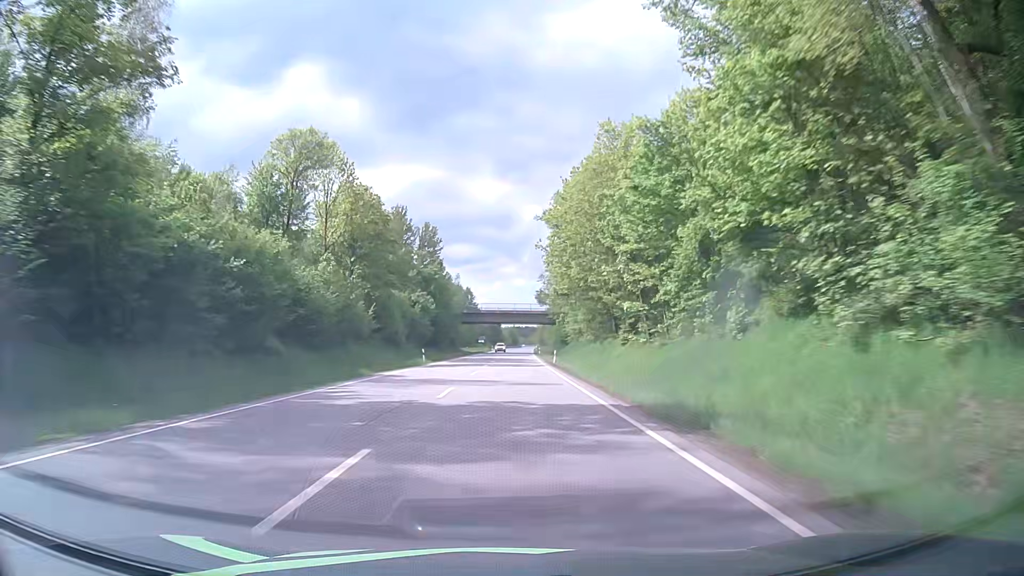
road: primary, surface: asphalt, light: Day
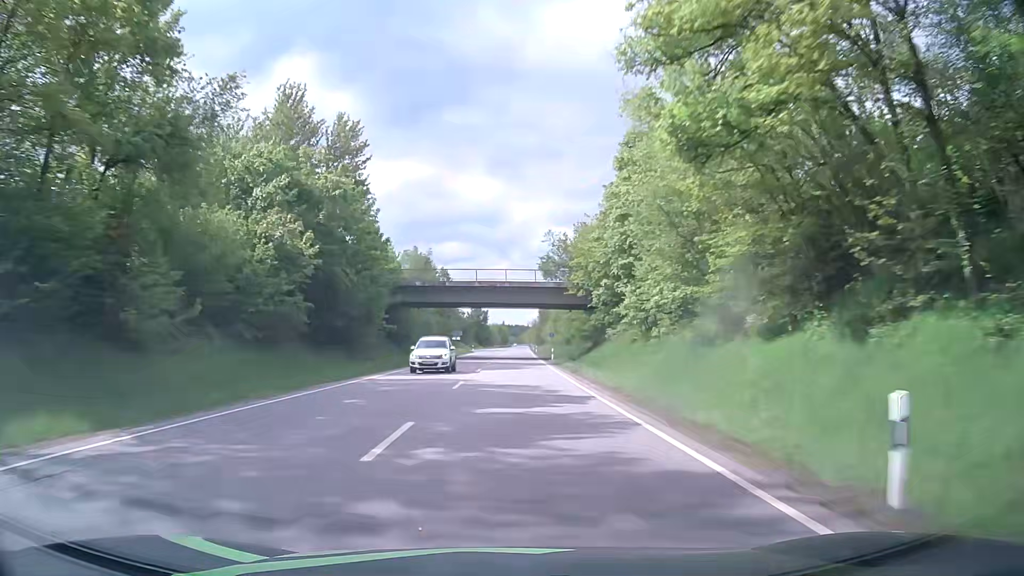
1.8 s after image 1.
(+0.3, +46.3) m; +1°
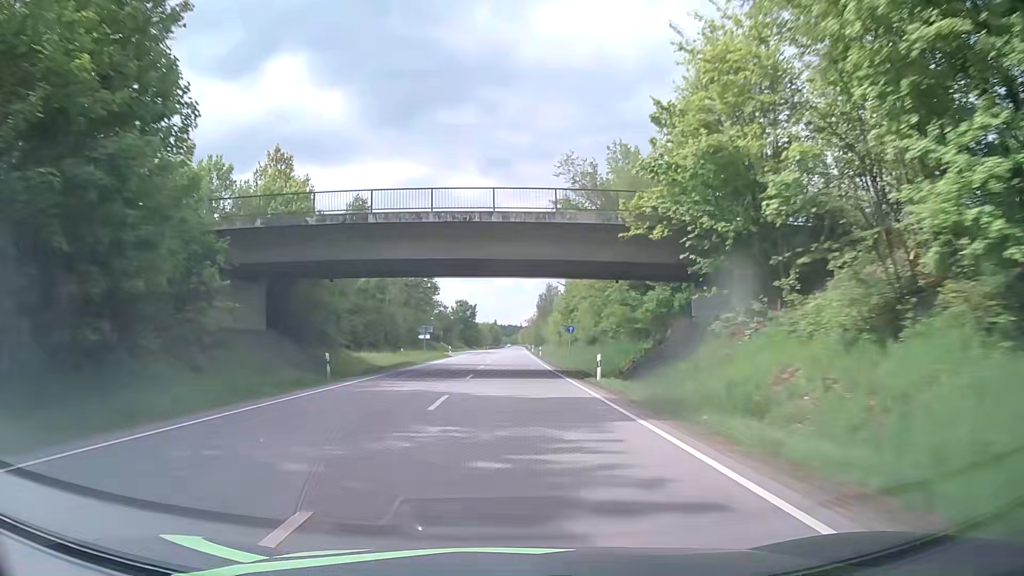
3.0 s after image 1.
(+0.1, +30.9) m; +1°
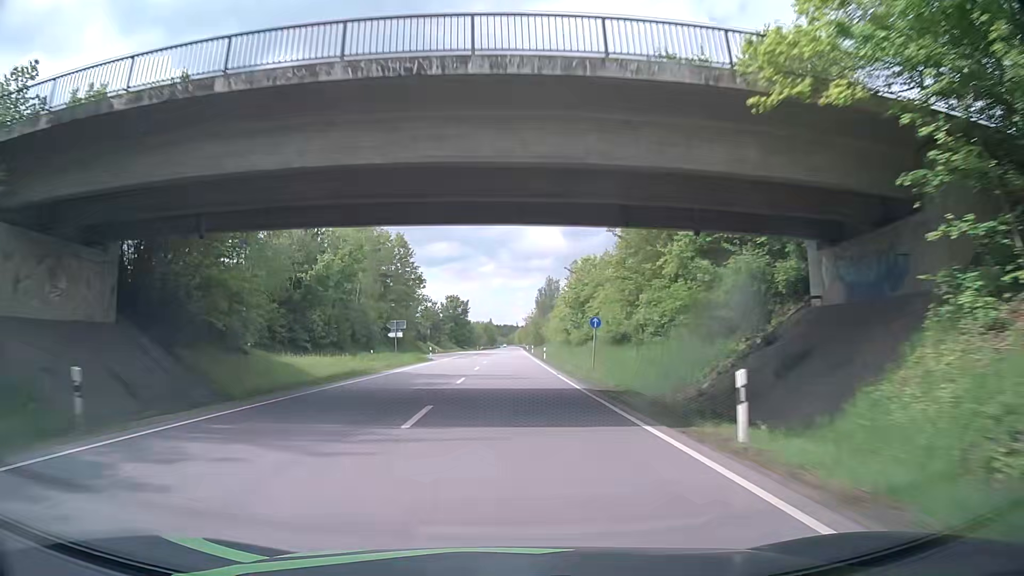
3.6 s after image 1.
(0.0, +15.4) m; 0°
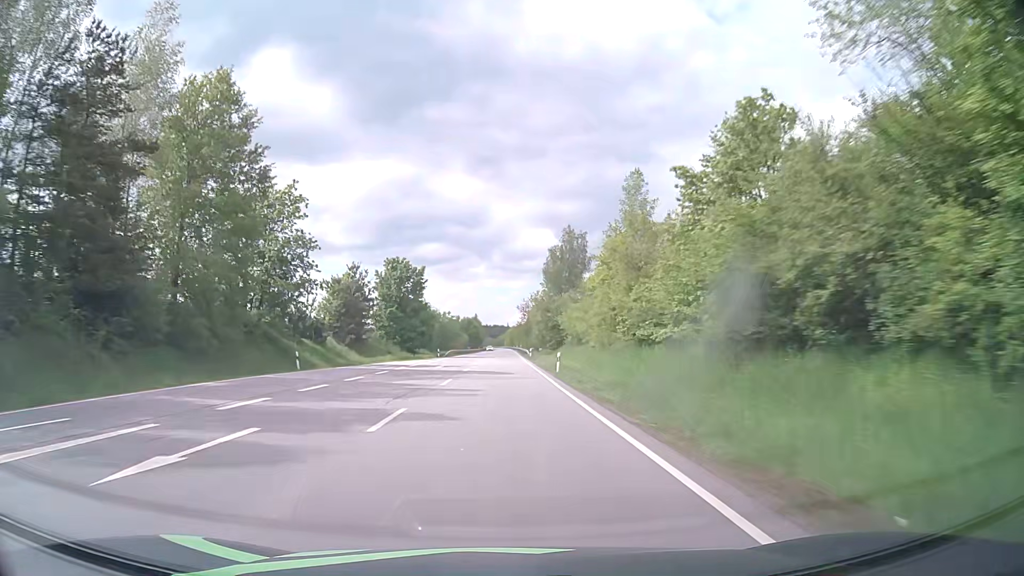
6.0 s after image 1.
(+0.8, +61.9) m; +1°
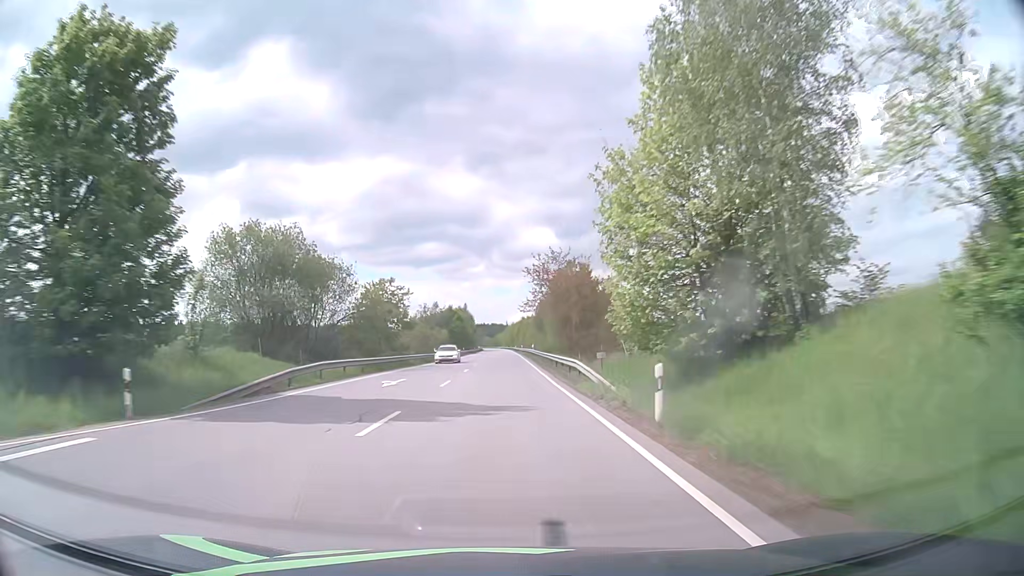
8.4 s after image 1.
(-0.3, +62.2) m; 0°
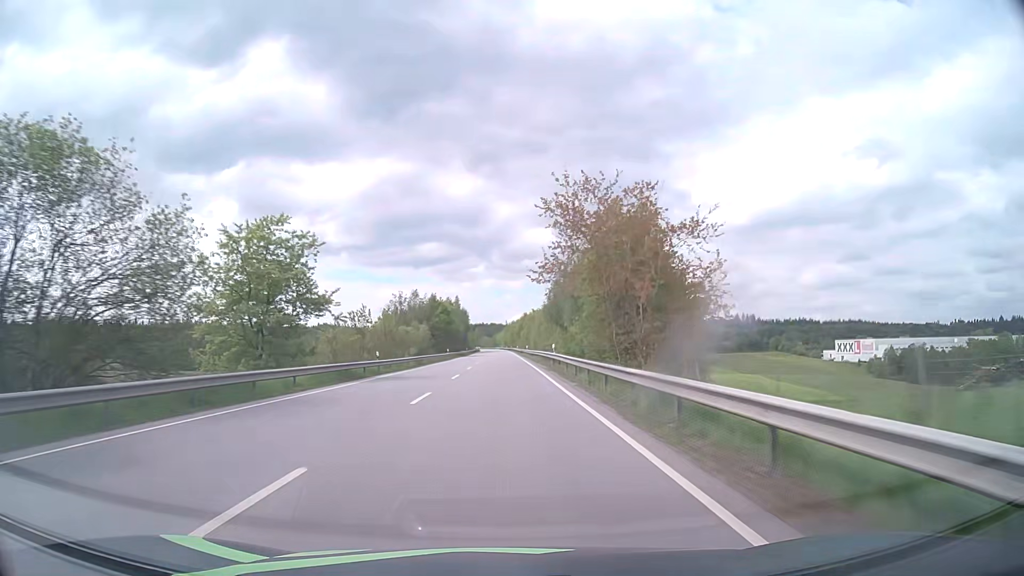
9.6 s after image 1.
(0.0, +31.2) m; 0°
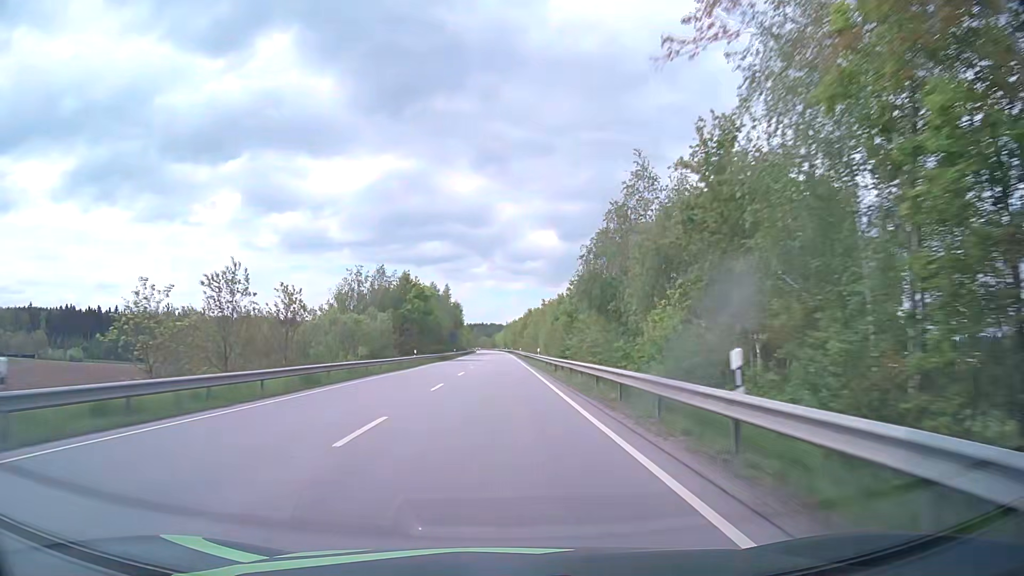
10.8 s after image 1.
(+0.1, +31.2) m; 0°
(0, +10) (0, +20) (0, +30) (0, +40) (0, +50) (0, +60) (0, +70) (0, +80) (0, +90) (-1, +100) m
